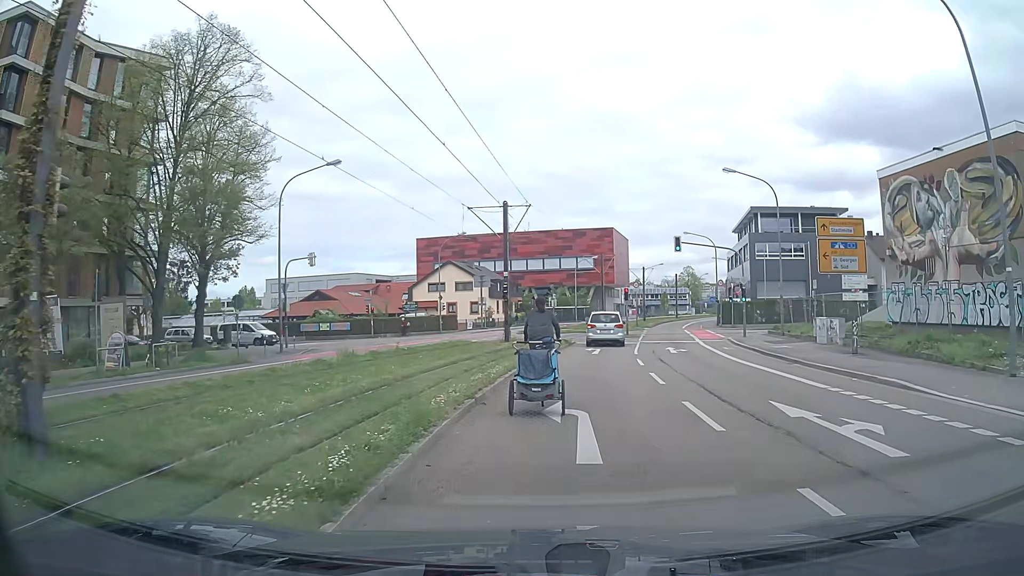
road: secondary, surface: asphalt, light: Day
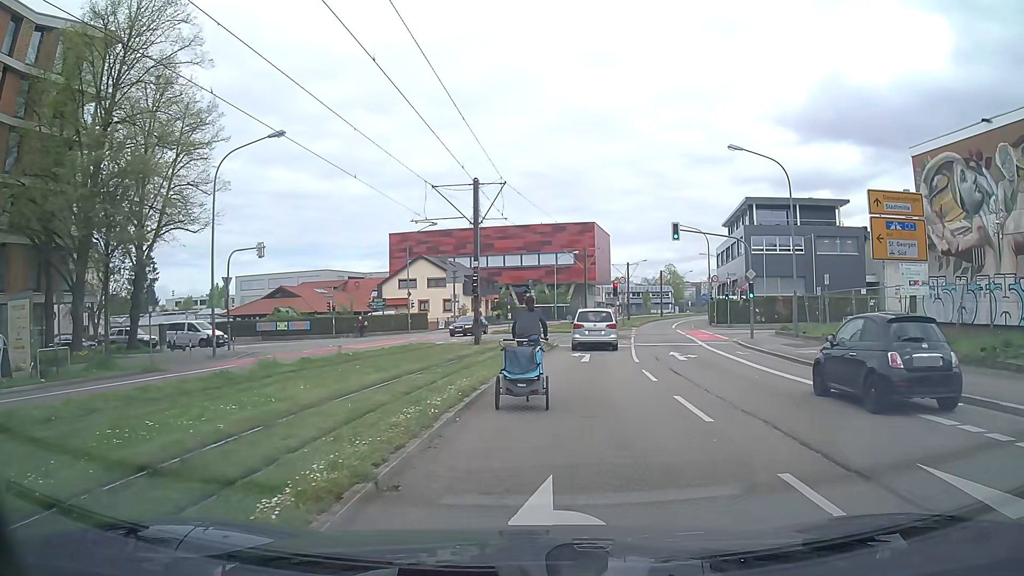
(+0.1, +5.4) m; +3°
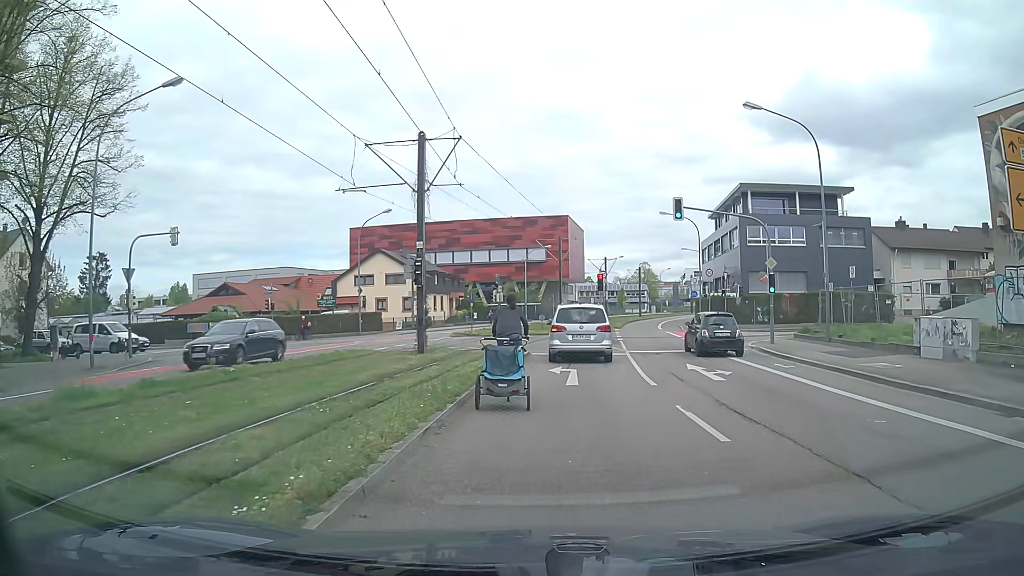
(+0.1, +7.4) m; +2°
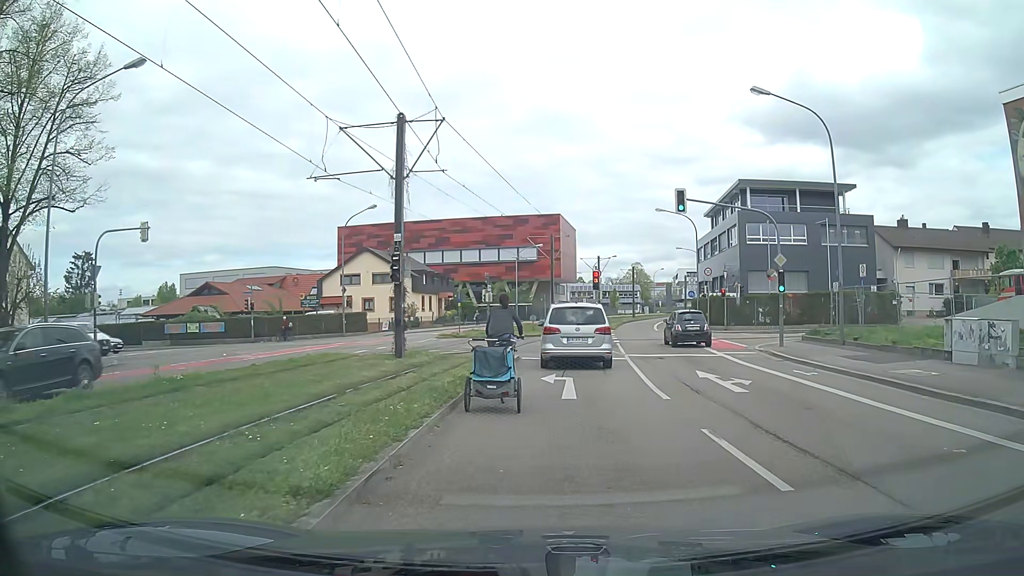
(0.0, +2.1) m; +2°
